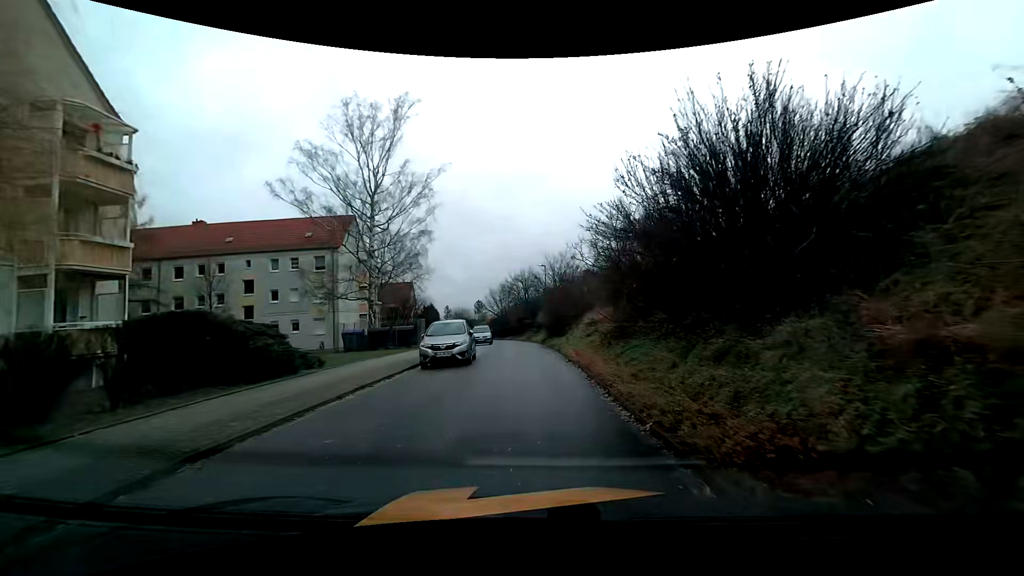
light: Day
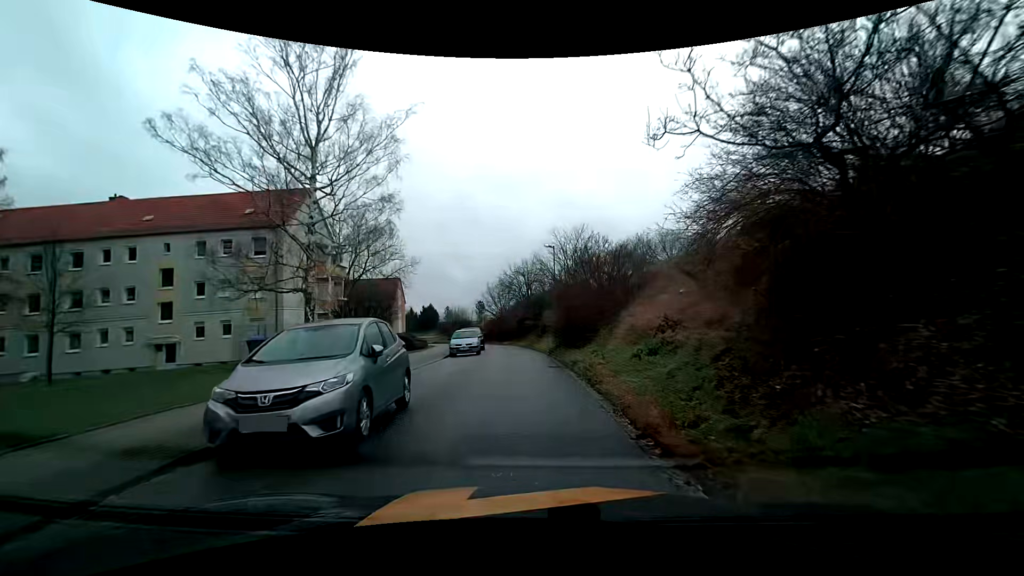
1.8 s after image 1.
(0.0, +10.8) m; 0°
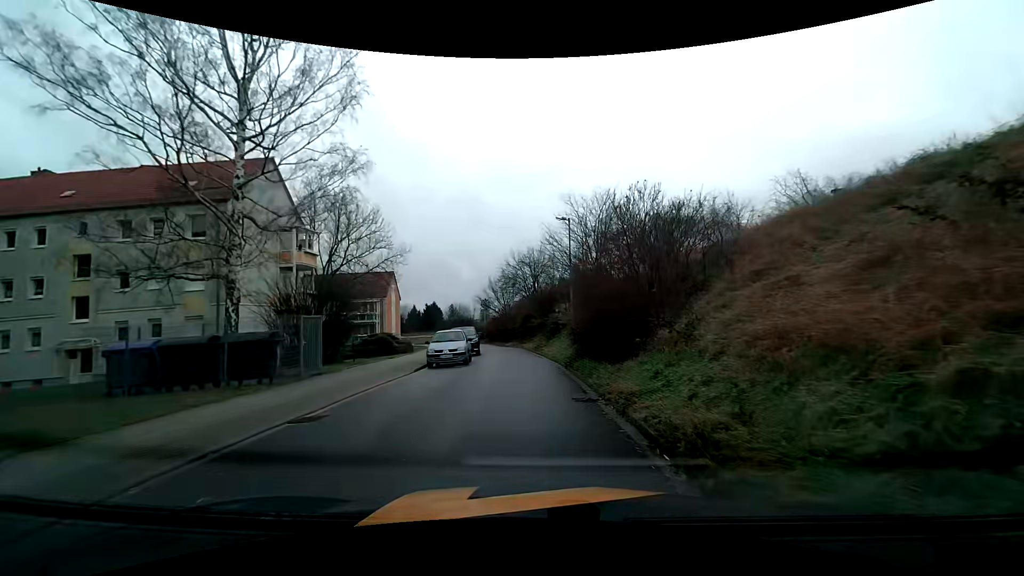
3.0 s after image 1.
(0.0, +7.4) m; 0°
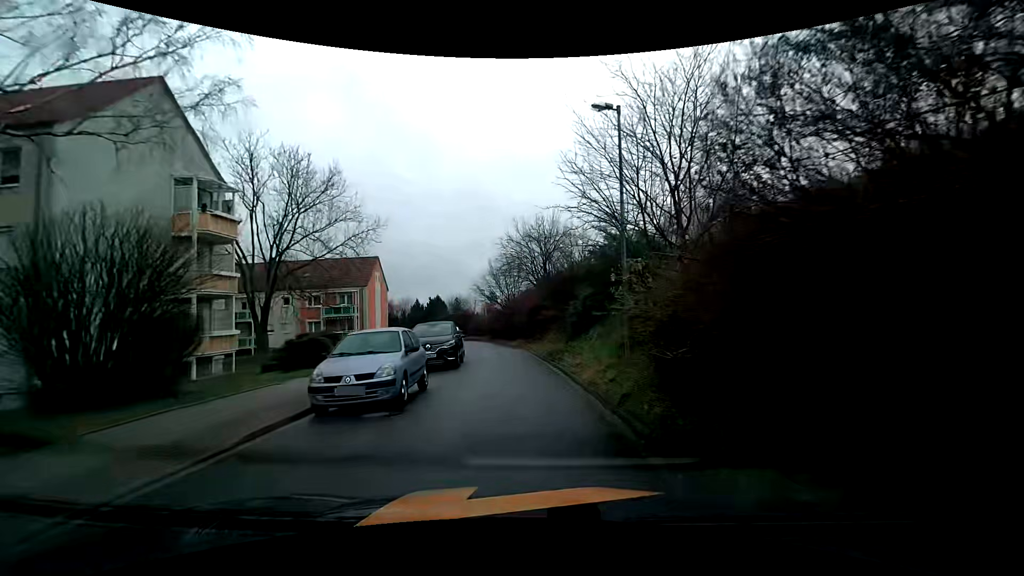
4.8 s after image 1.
(-0.2, +10.9) m; -1°
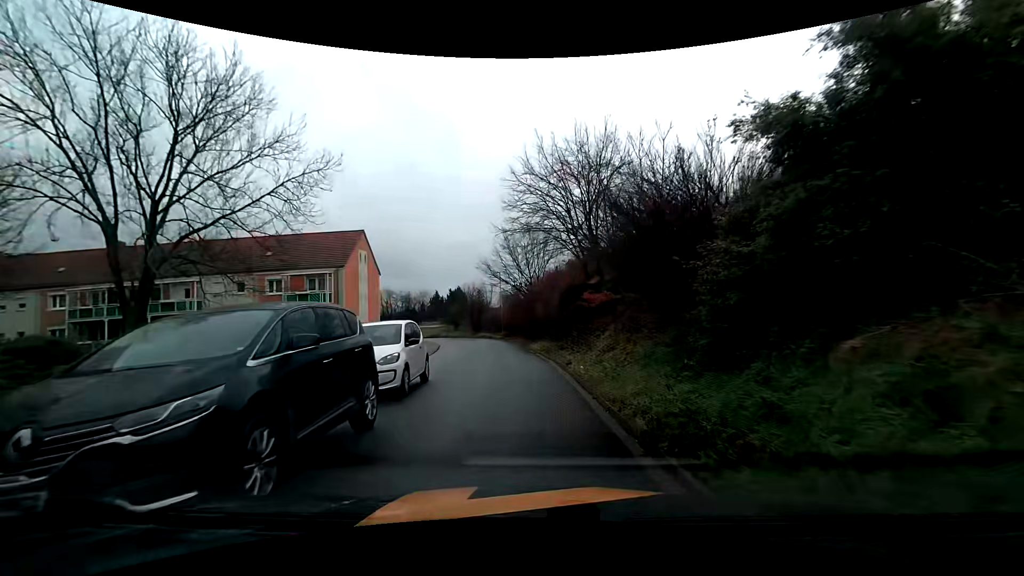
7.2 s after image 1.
(-0.5, +13.9) m; -6°
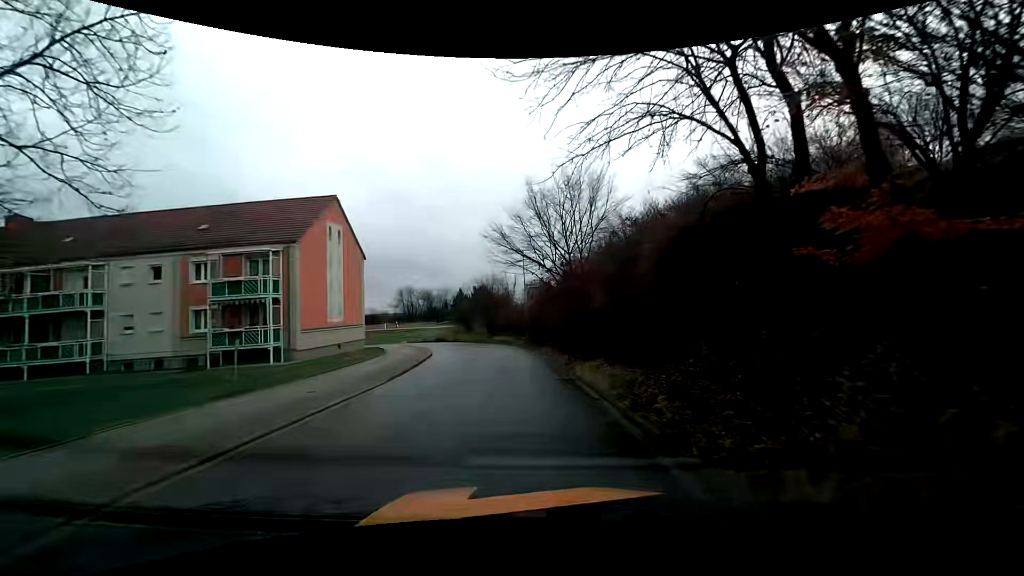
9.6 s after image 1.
(+0.1, +13.4) m; 0°
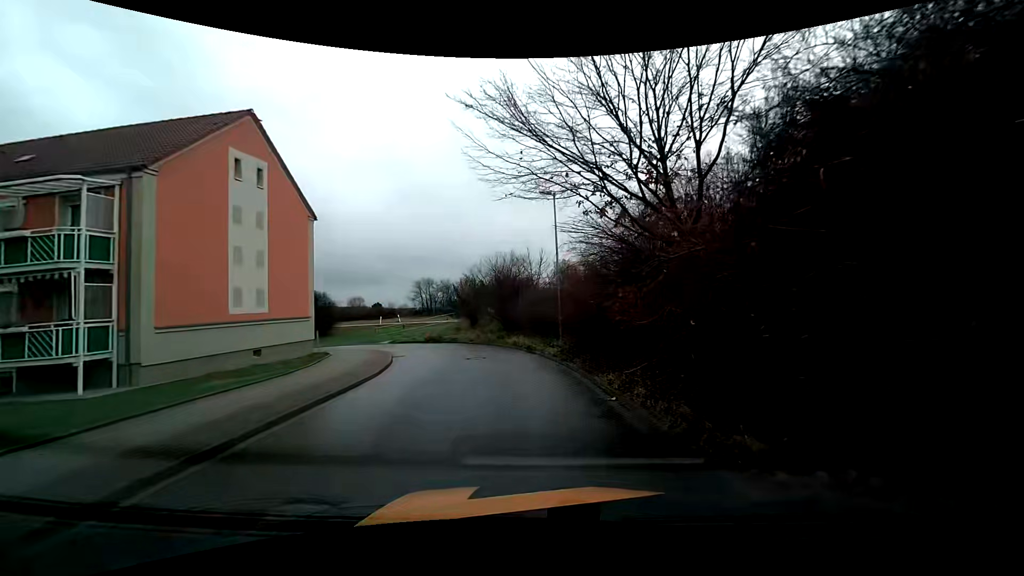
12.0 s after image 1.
(-0.5, +13.5) m; -3°
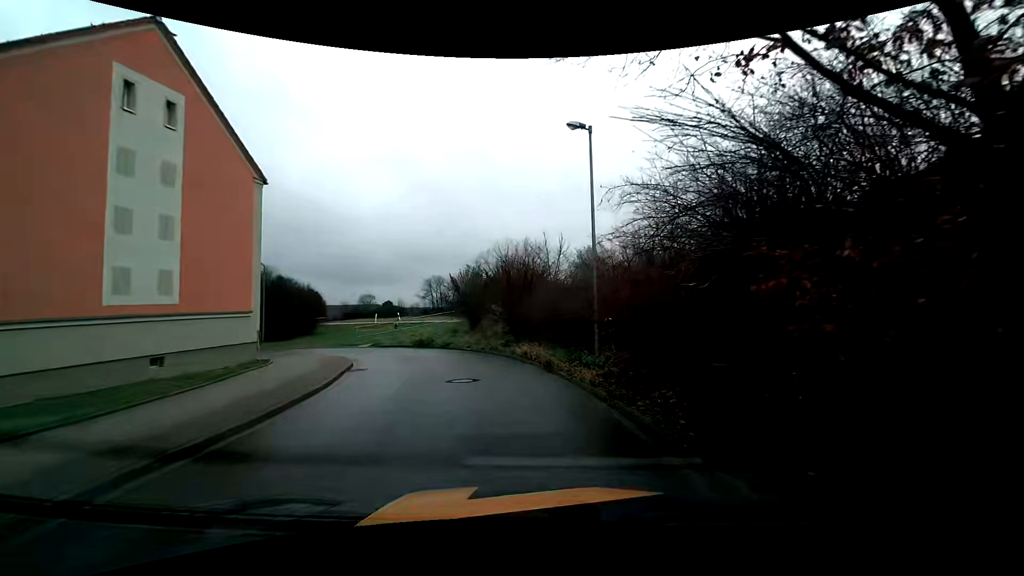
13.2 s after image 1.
(-0.2, +6.5) m; -3°
(0, +10) (-3, +20) (-10, +27) (-19, +29) (-29, +30) (-39, +31) (-49, +33) (-59, +34) (-69, +35) (-79, +37) m
